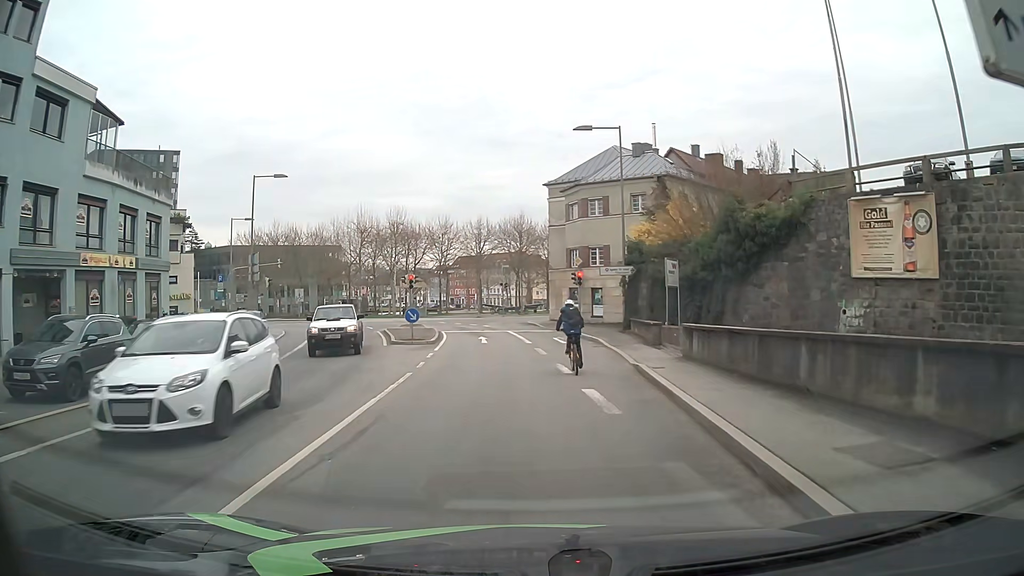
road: tertiary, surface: asphalt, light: Day
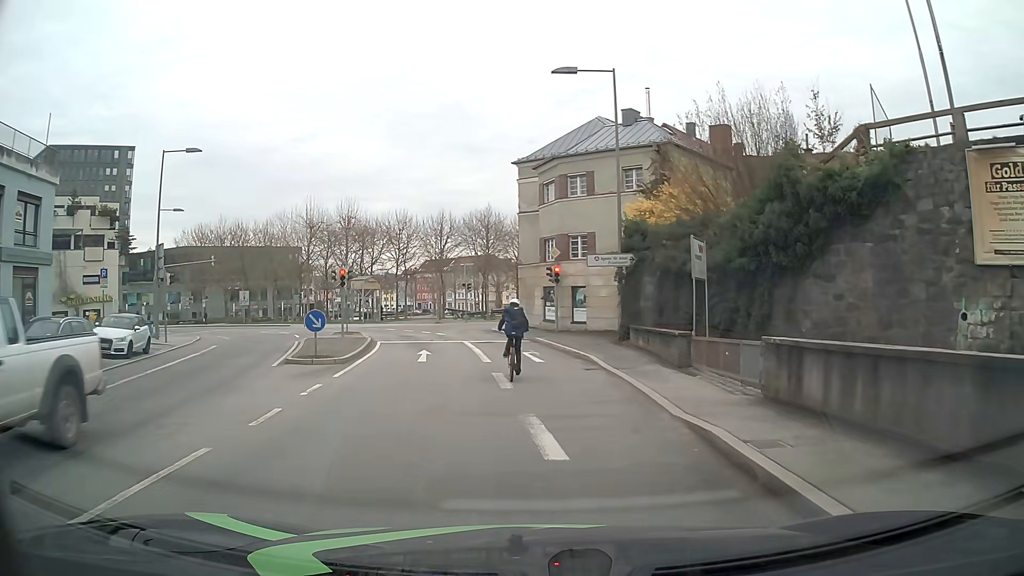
(+0.2, +8.7) m; +2°
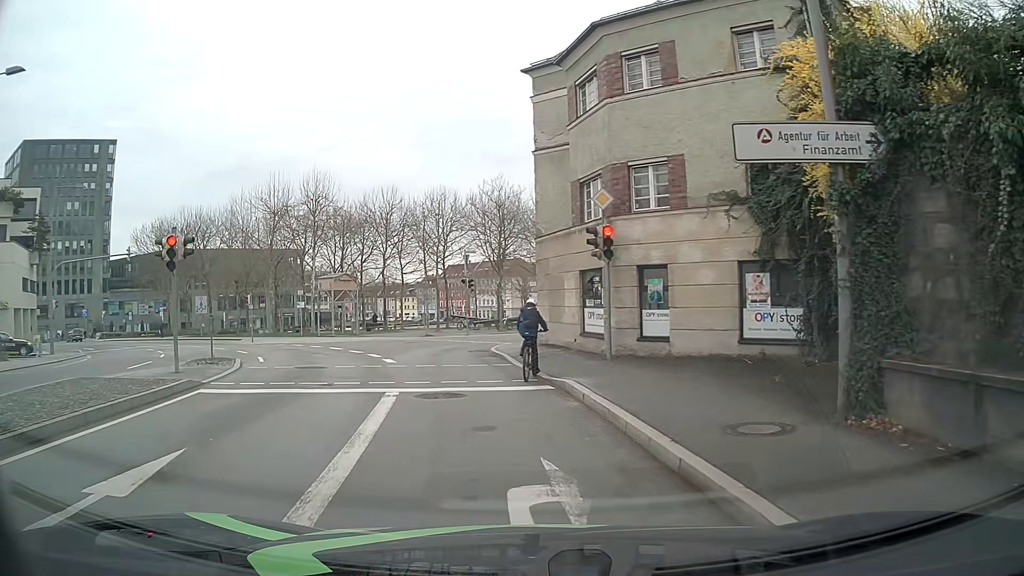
(+0.3, +16.7) m; -2°
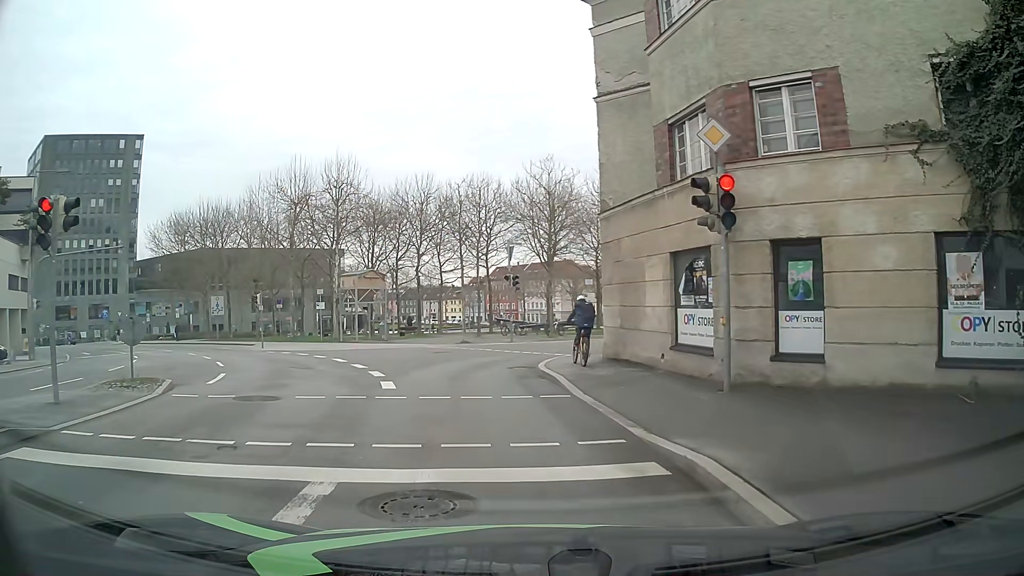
(-0.2, +6.1) m; -4°
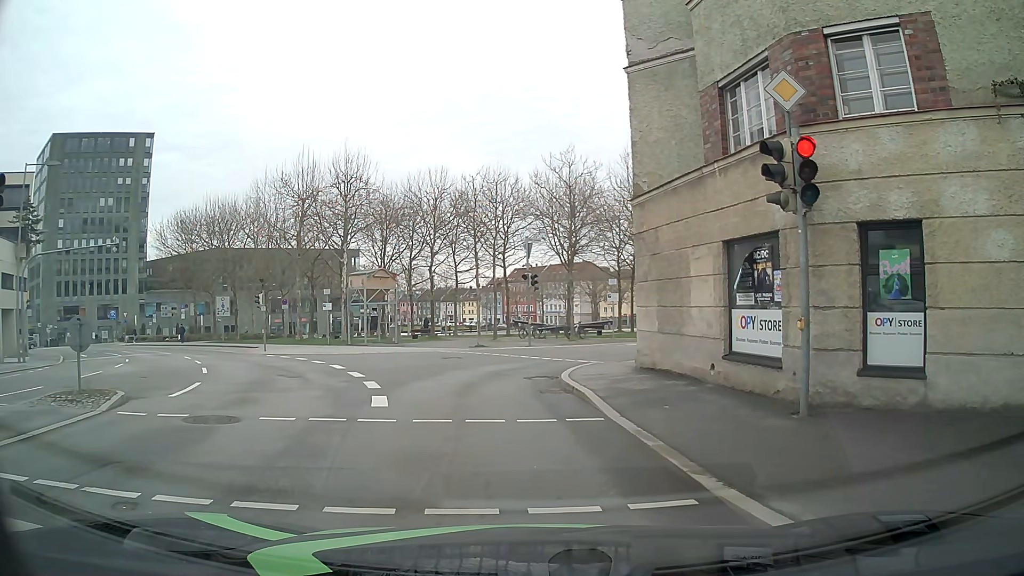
(0.0, +2.2) m; +1°
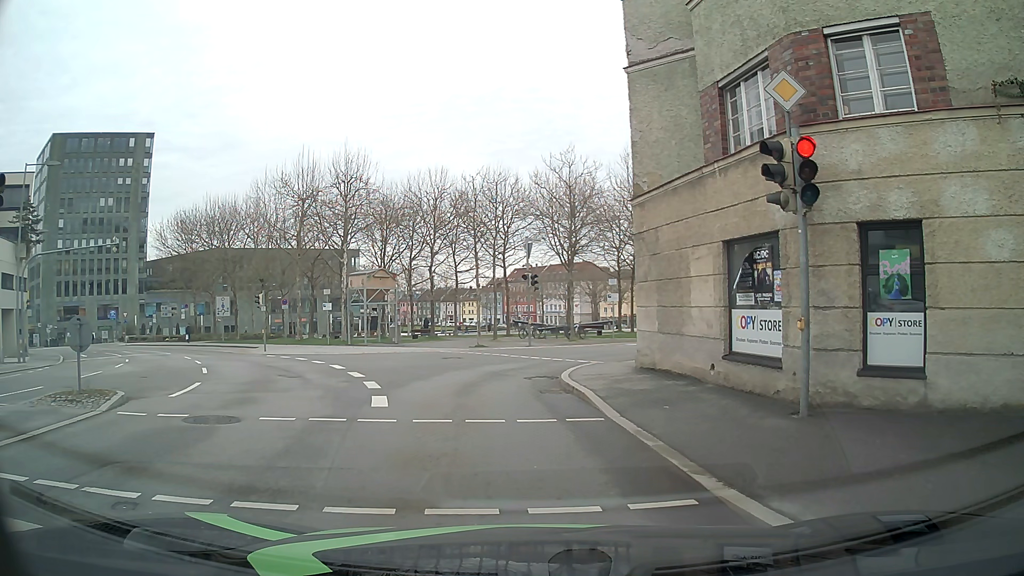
(0.0, 0.0) m; 0°
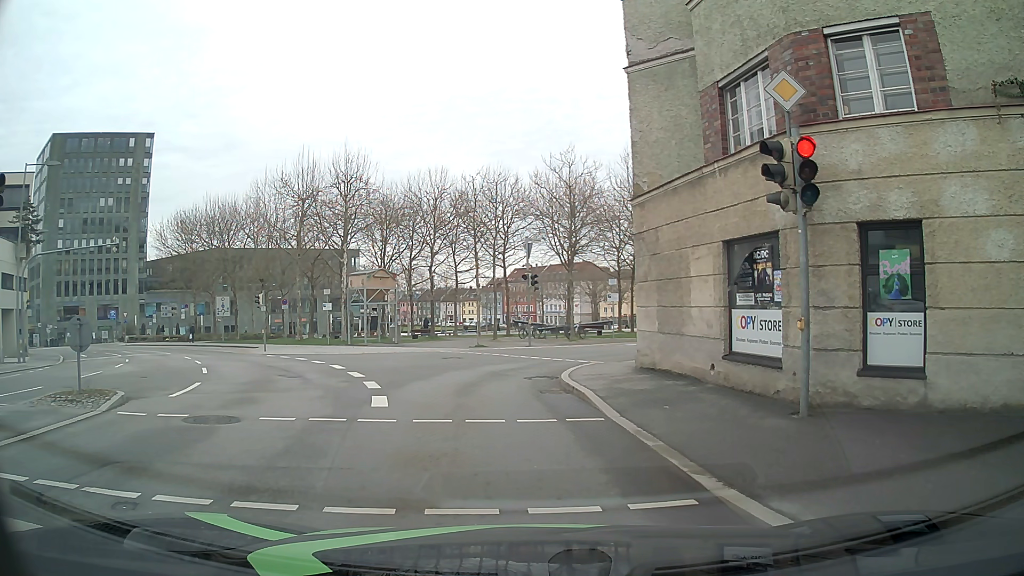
(0.0, 0.0) m; 0°
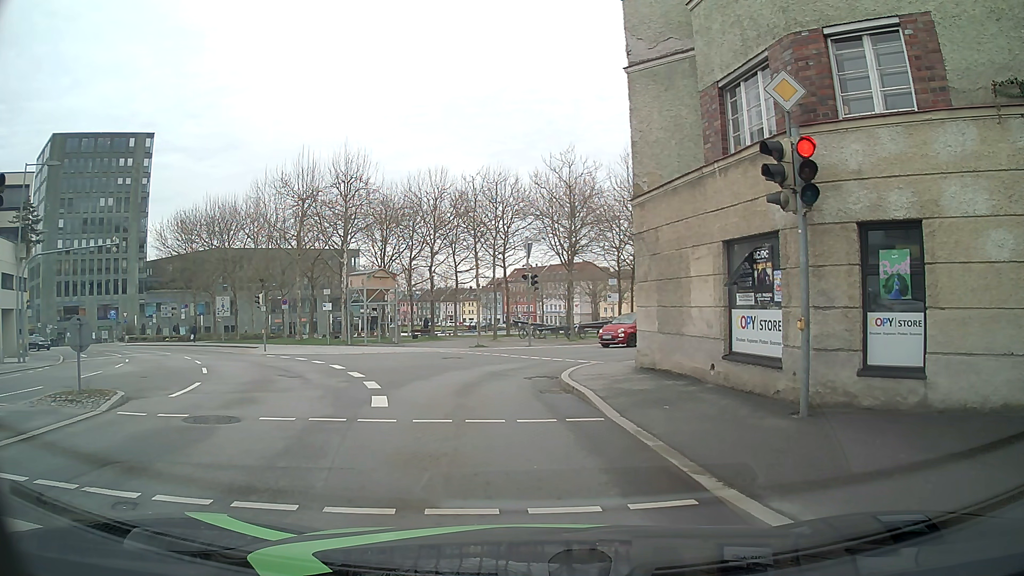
(0.0, 0.0) m; 0°
(-1, +10) (-2, +20) (+3, +28) (+10, +35) (+17, +43) (+24, +50) (+31, +57) (+38, +64) (+45, +72) (+51, +79) m
